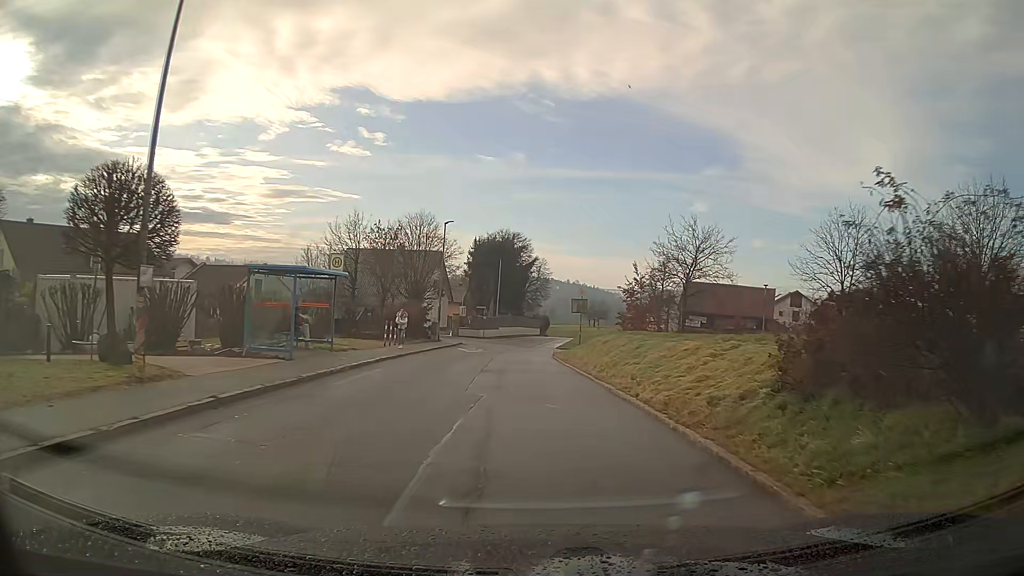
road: tertiary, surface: asphalt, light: Day
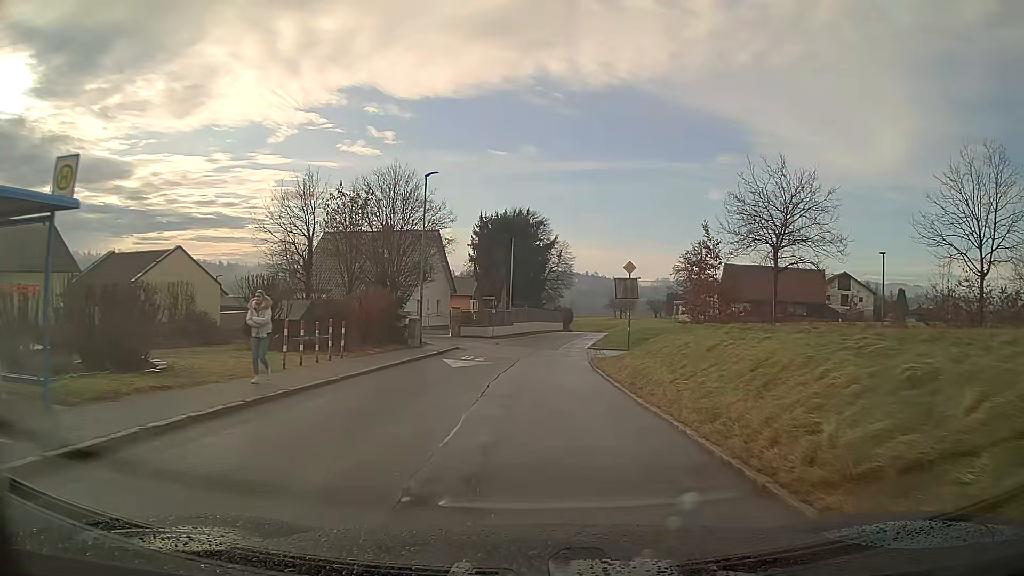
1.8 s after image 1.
(-0.2, +14.2) m; -1°
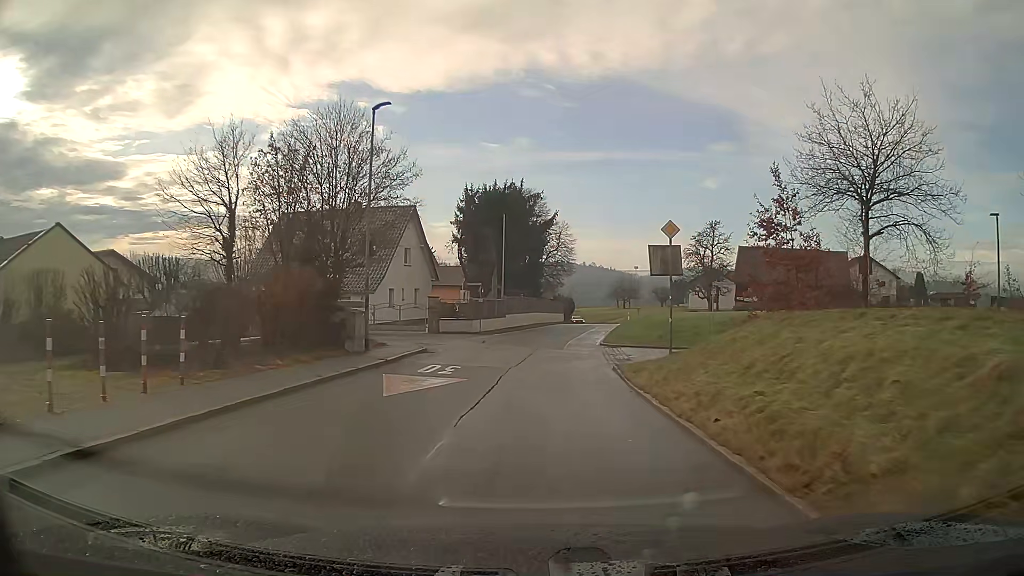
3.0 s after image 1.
(0.0, +9.5) m; 0°
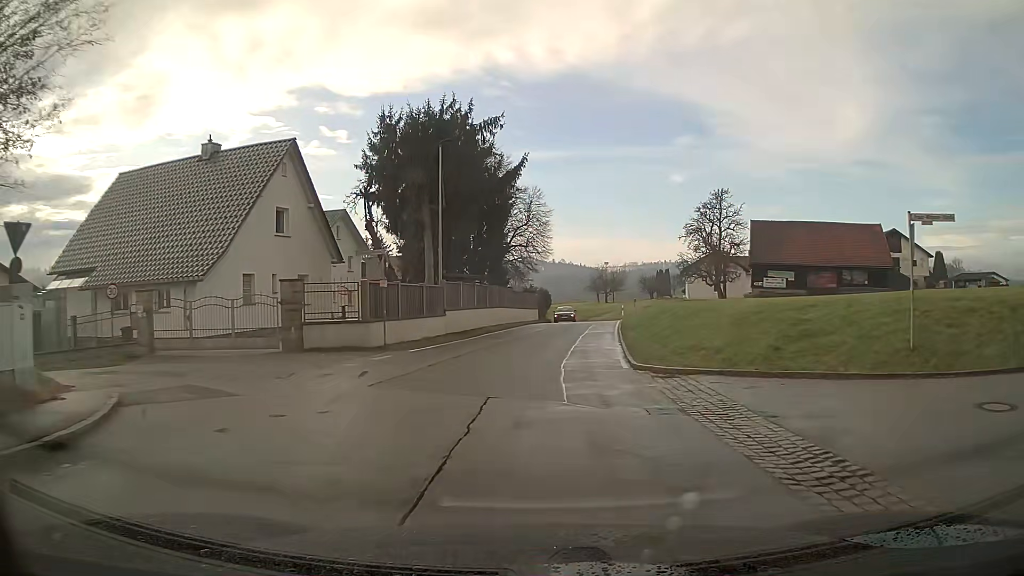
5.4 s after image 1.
(+0.4, +19.1) m; +3°
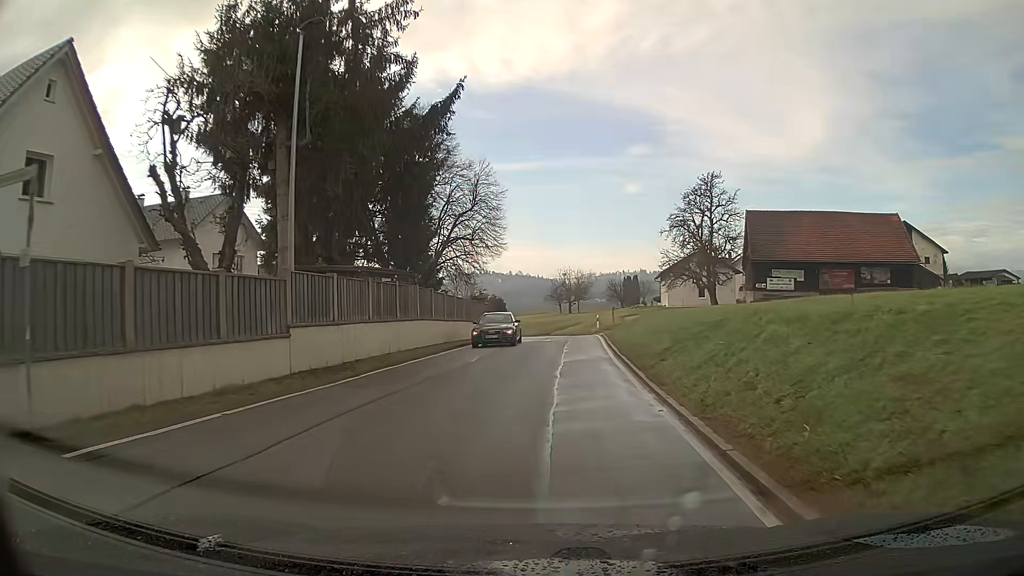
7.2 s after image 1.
(+0.4, +13.9) m; +3°
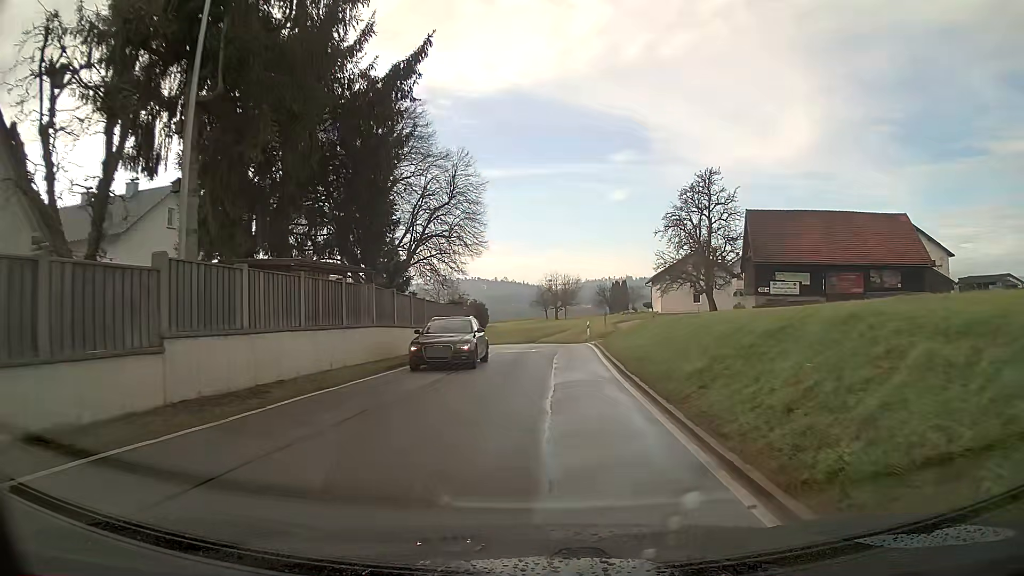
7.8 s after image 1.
(0.0, +4.6) m; +1°
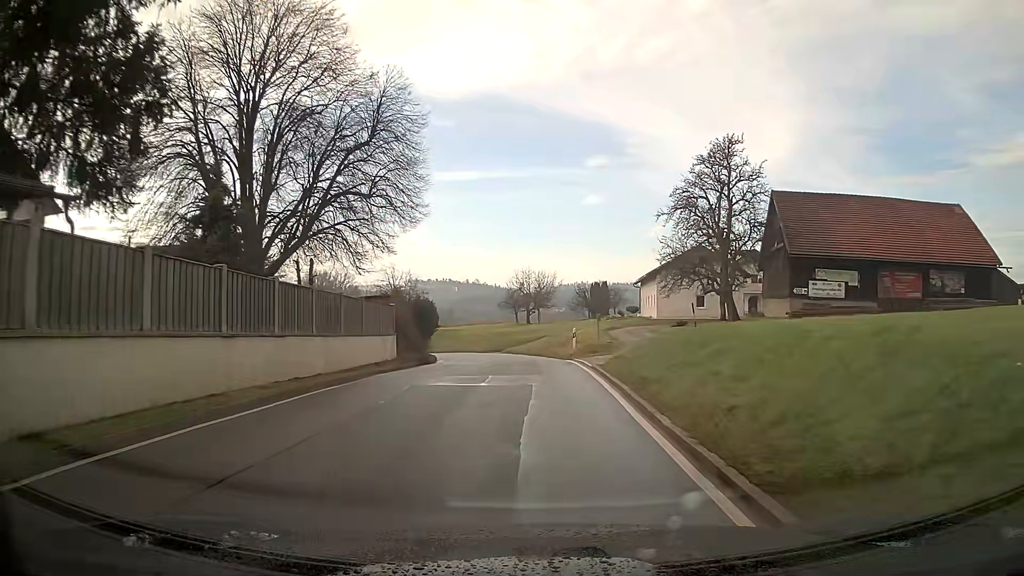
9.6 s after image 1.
(+0.3, +13.7) m; +2°
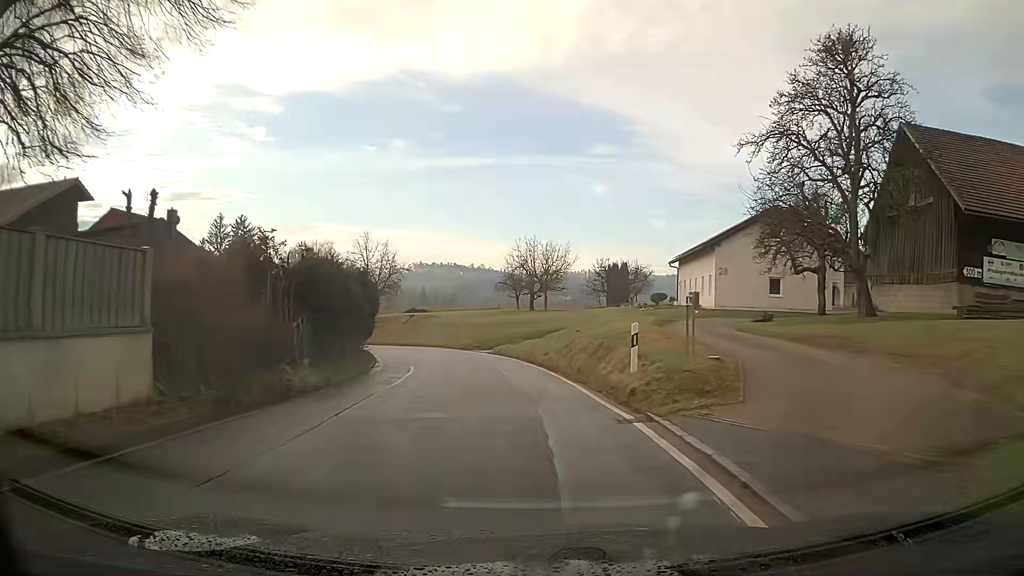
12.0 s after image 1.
(0.0, +18.5) m; -1°
